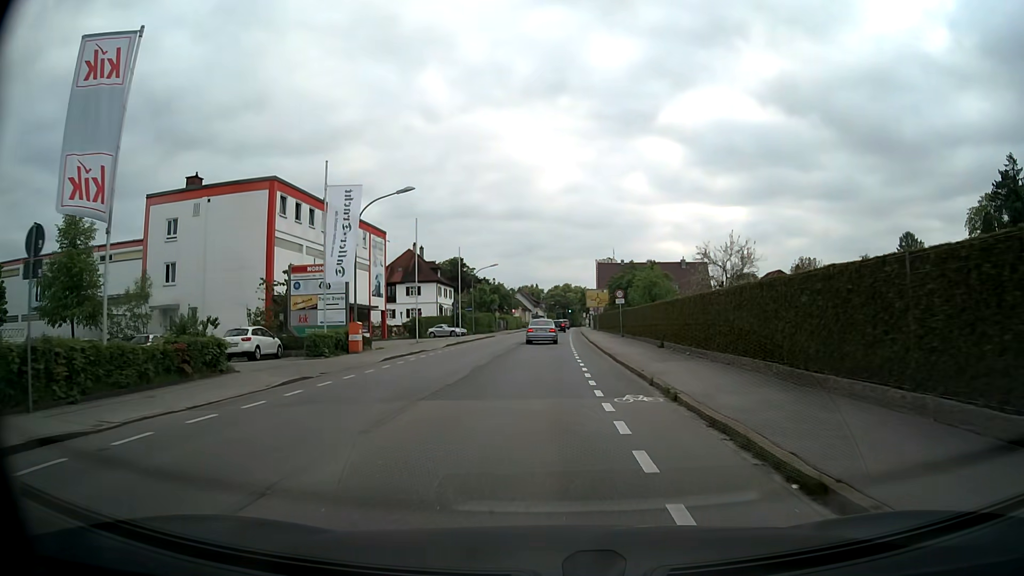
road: secondary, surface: asphalt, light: Day
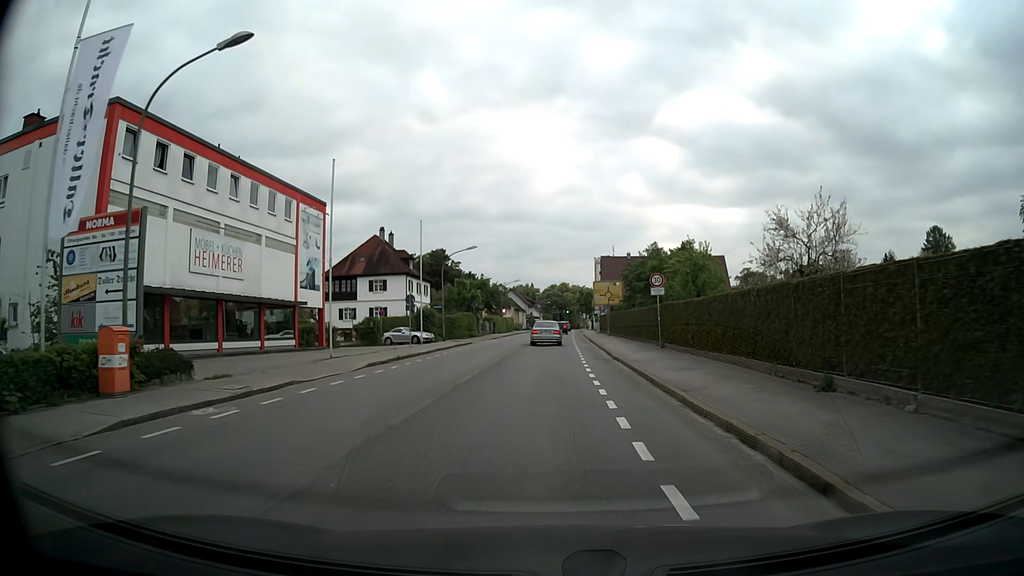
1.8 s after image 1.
(0.0, +17.4) m; 0°
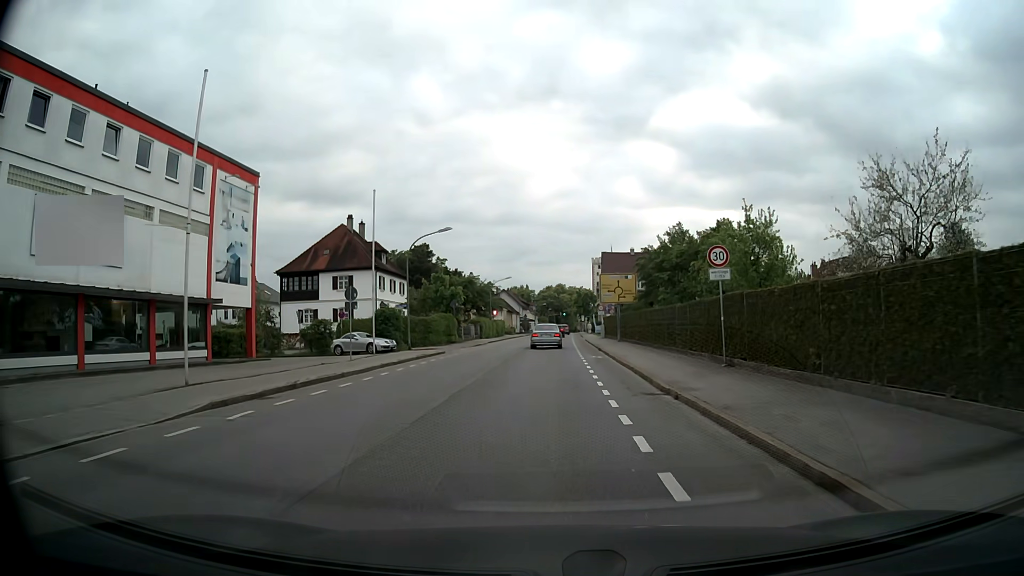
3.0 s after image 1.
(0.0, +11.5) m; 0°
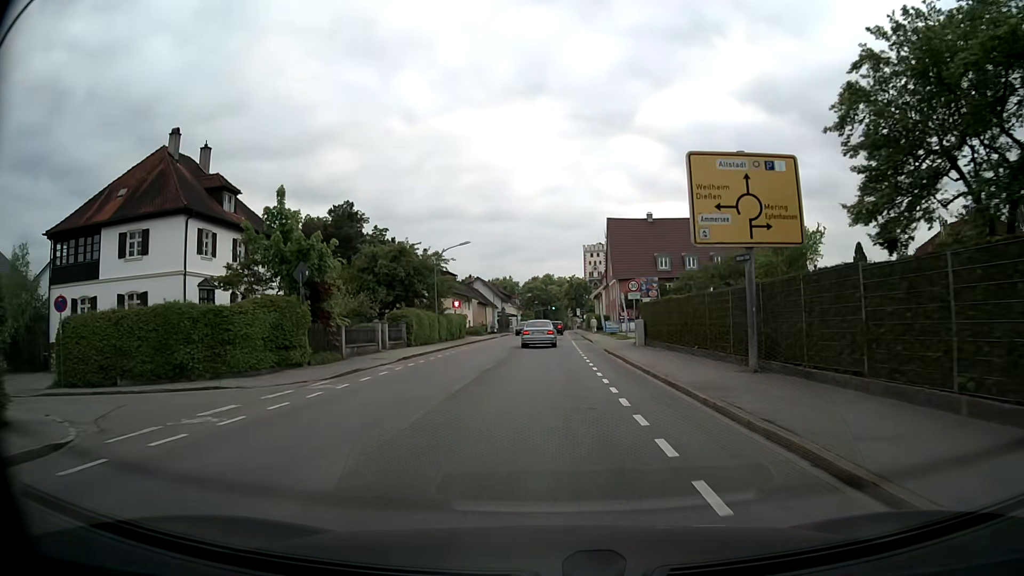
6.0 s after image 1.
(+0.3, +32.8) m; +1°
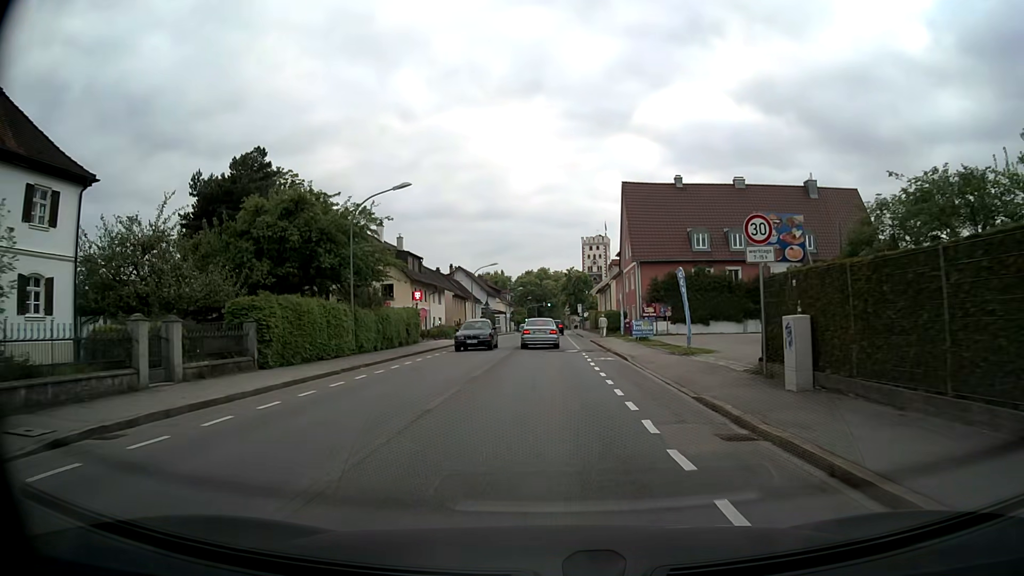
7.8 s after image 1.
(+0.1, +20.6) m; 0°
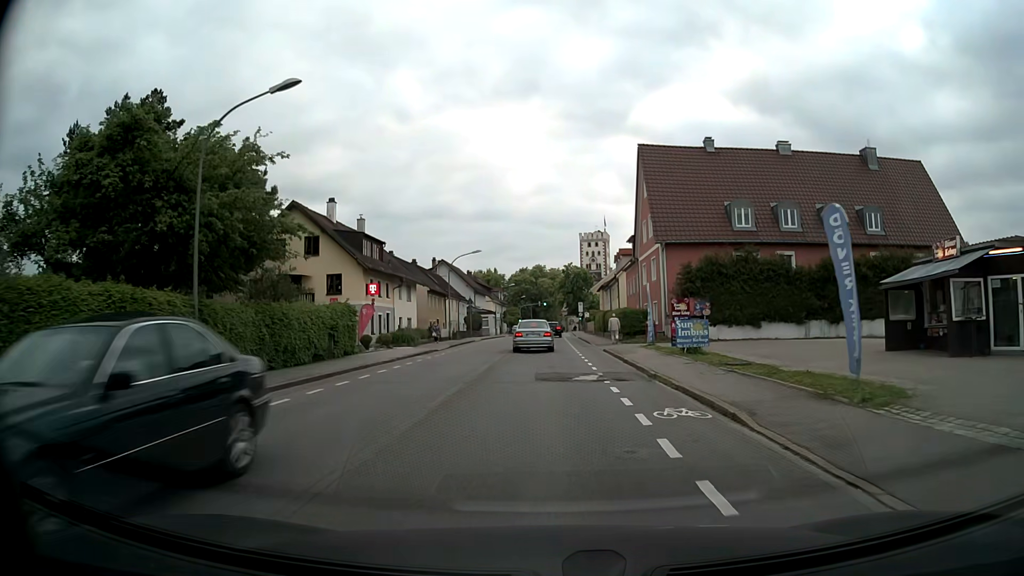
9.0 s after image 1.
(+0.1, +13.4) m; 0°
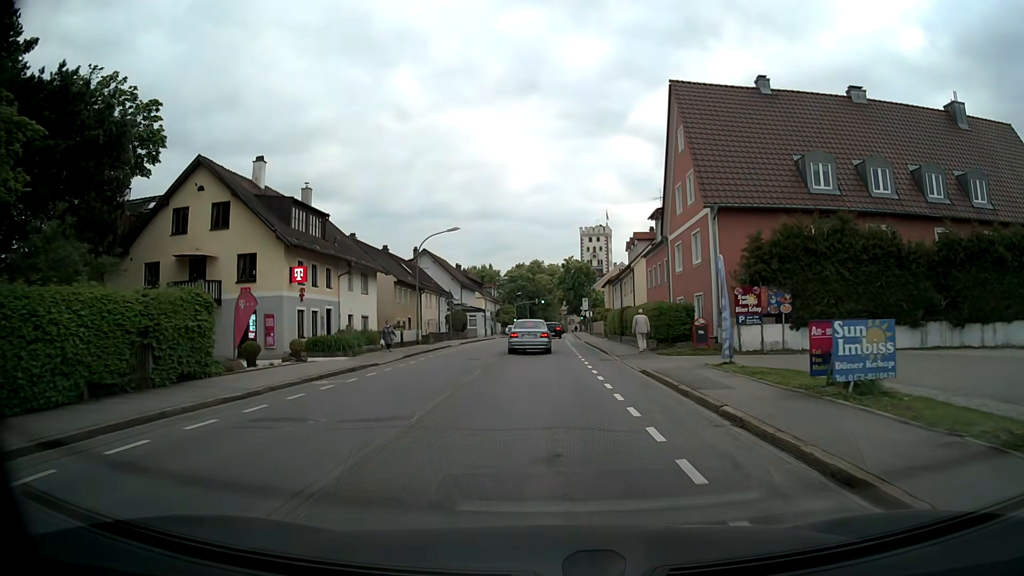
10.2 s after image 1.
(+0.1, +13.0) m; 0°
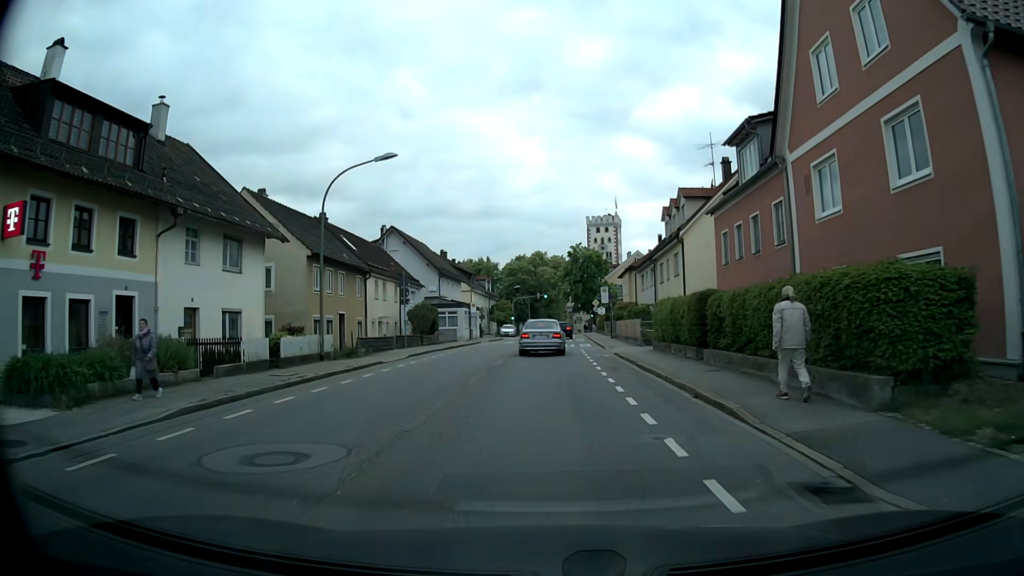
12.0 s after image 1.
(0.0, +18.9) m; 0°
(0, +10) (0, +20) (0, +30) (0, +40) (+1, +50) (+1, +60) (+1, +70) (+2, +80) (+2, +90) (+2, +100) m
